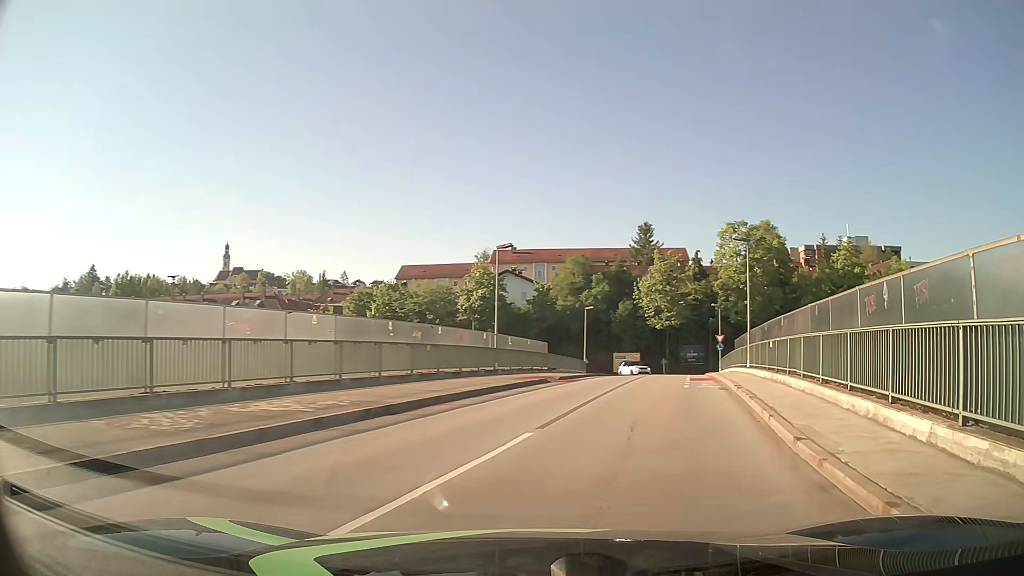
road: unclassified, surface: asphalt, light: Day
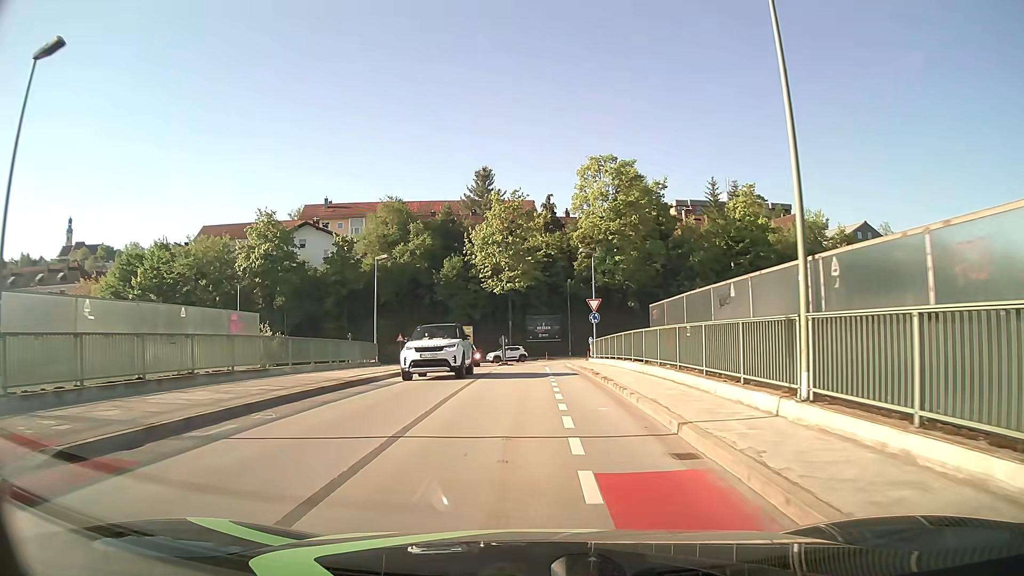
(+5.1, +23.7) m; +14°
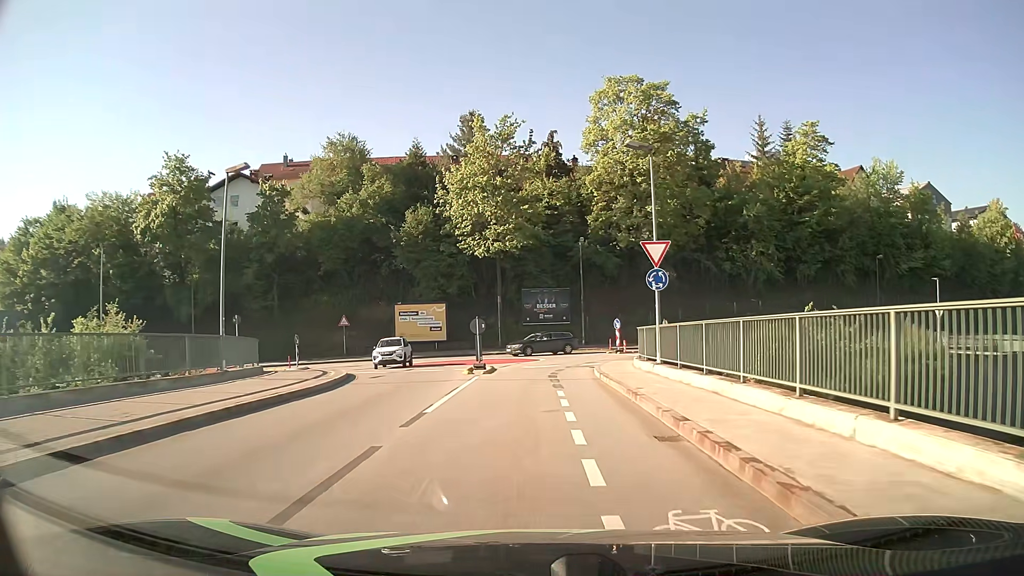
(0.0, +19.9) m; 0°
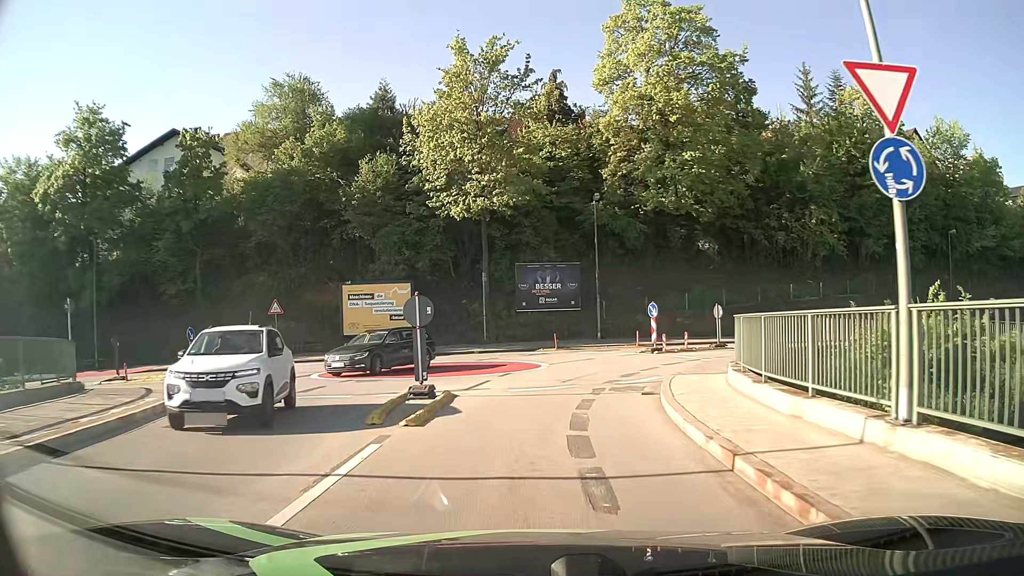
(0.0, +12.7) m; 0°
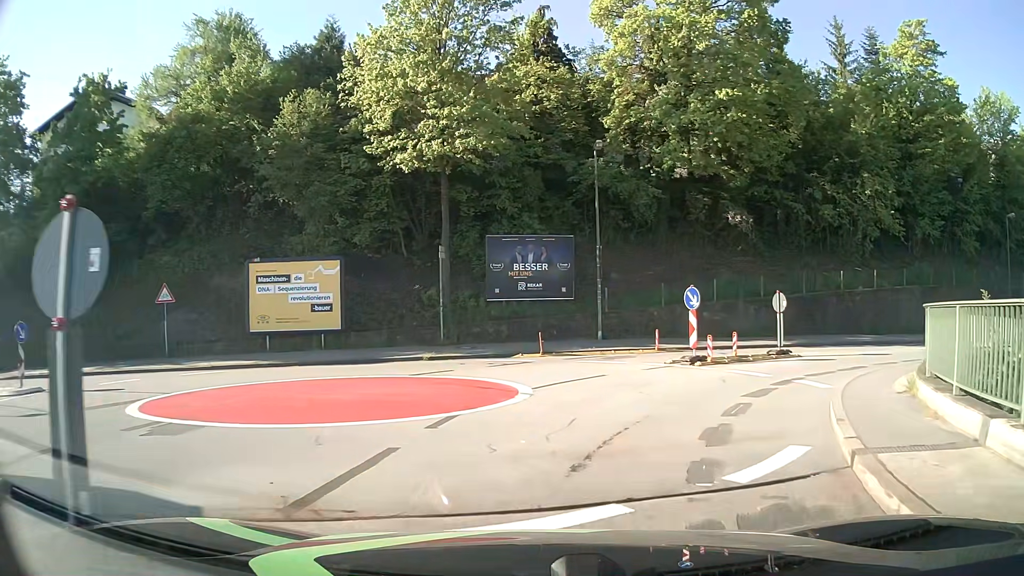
(+0.1, +9.8) m; +2°
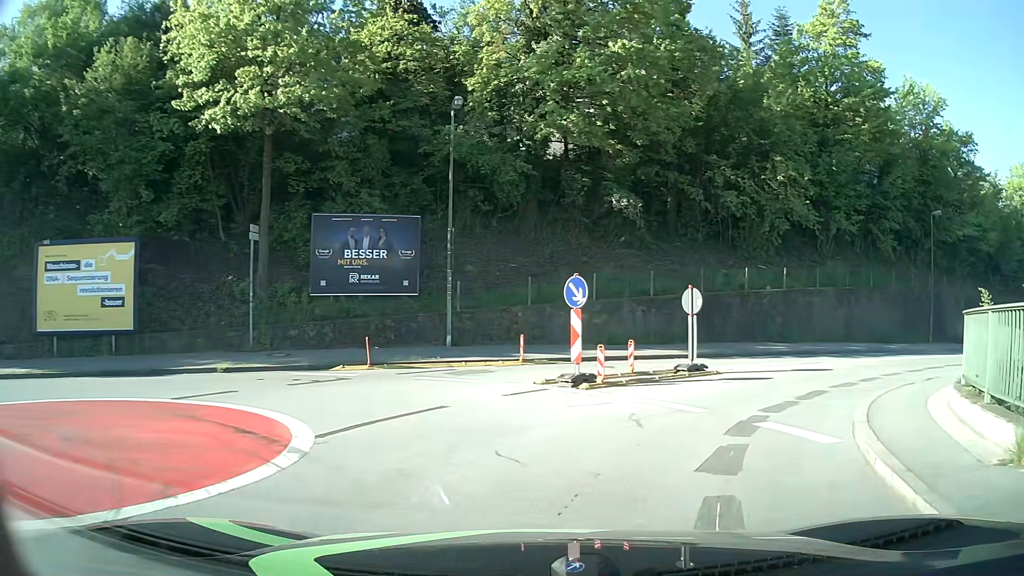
(+0.5, +5.4) m; +12°
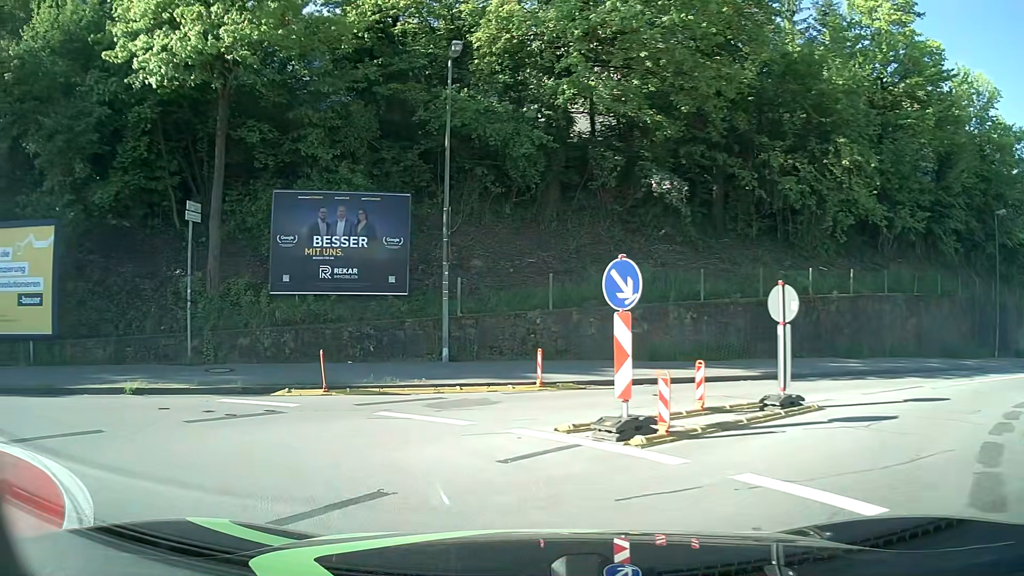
(+0.1, +4.9) m; -3°
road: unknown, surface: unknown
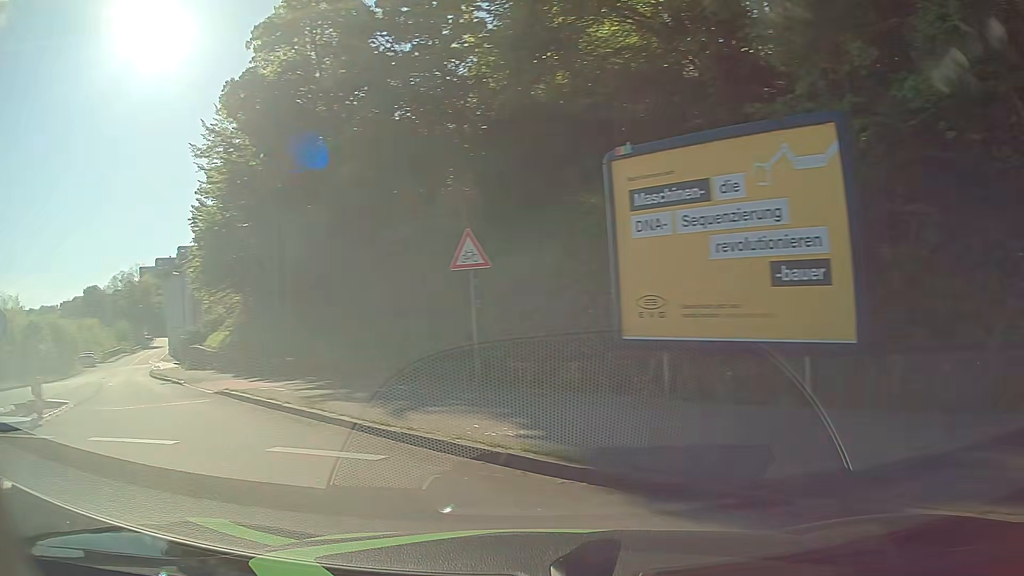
(-4.6, +7.8) m; -66°
(-4, +9) (-11, +16) (-17, +24) (-24, +32) (-30, +40) (-36, +48) (-41, +56) (-47, +65) (-52, +73) (-57, +82) m
